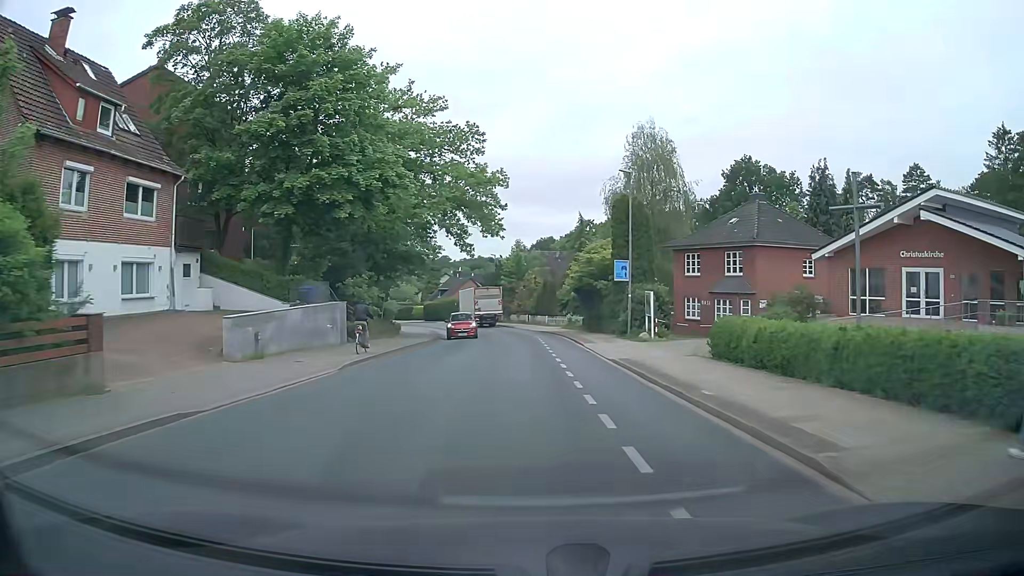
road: tertiary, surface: asphalt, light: Day
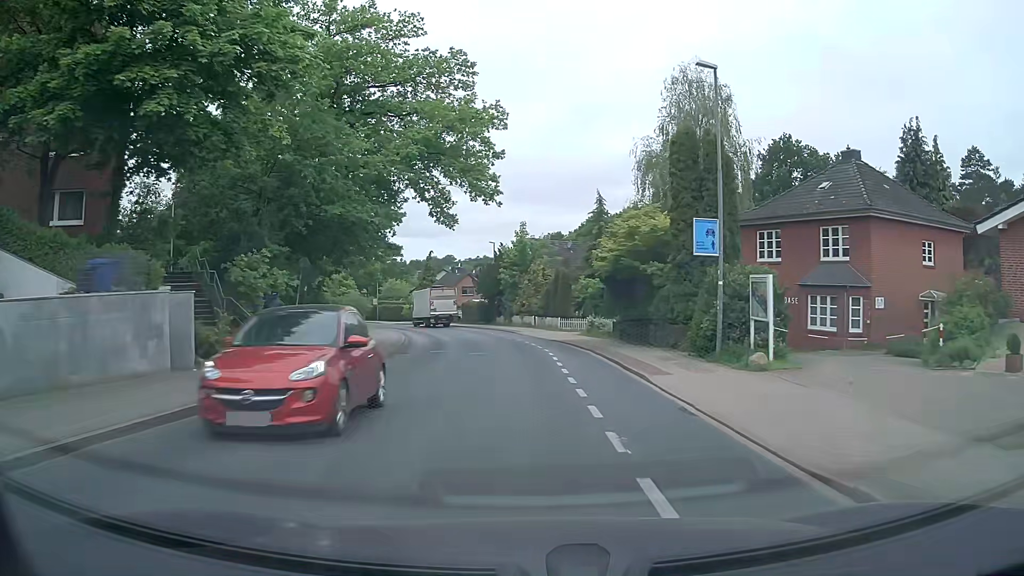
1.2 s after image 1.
(-0.3, +14.1) m; -1°
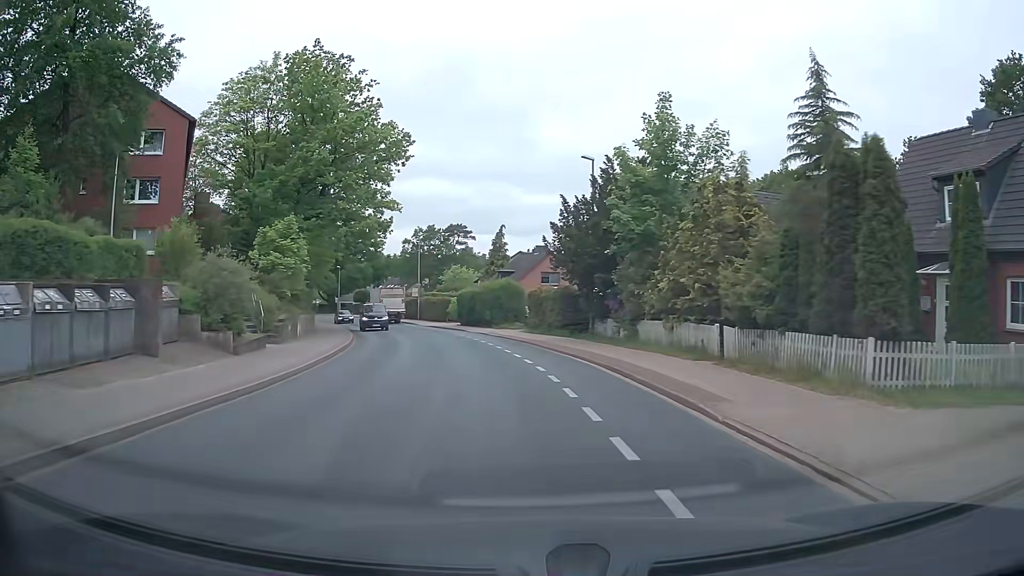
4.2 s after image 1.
(-1.5, +34.7) m; -7°
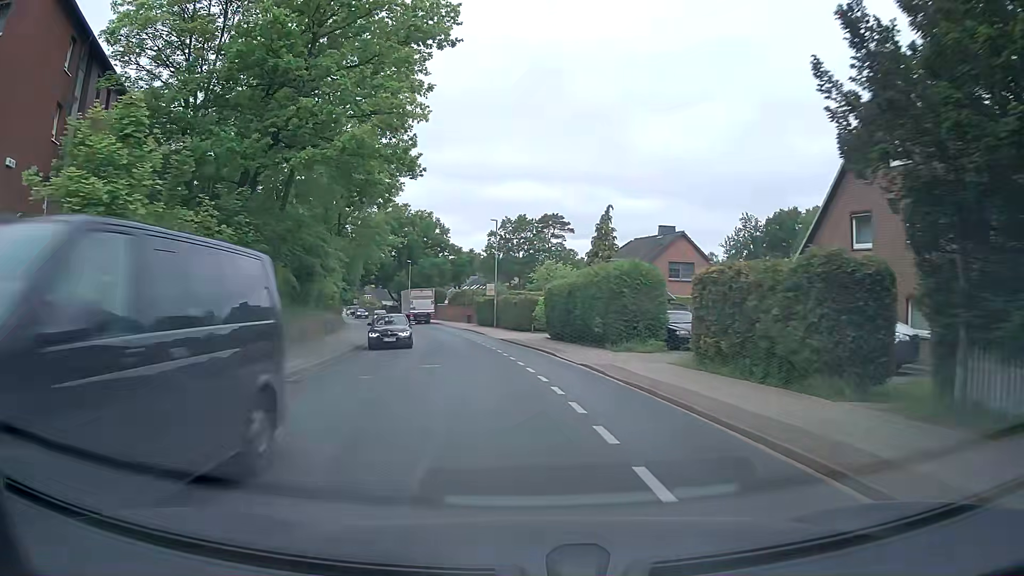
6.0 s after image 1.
(-1.6, +20.6) m; -9°
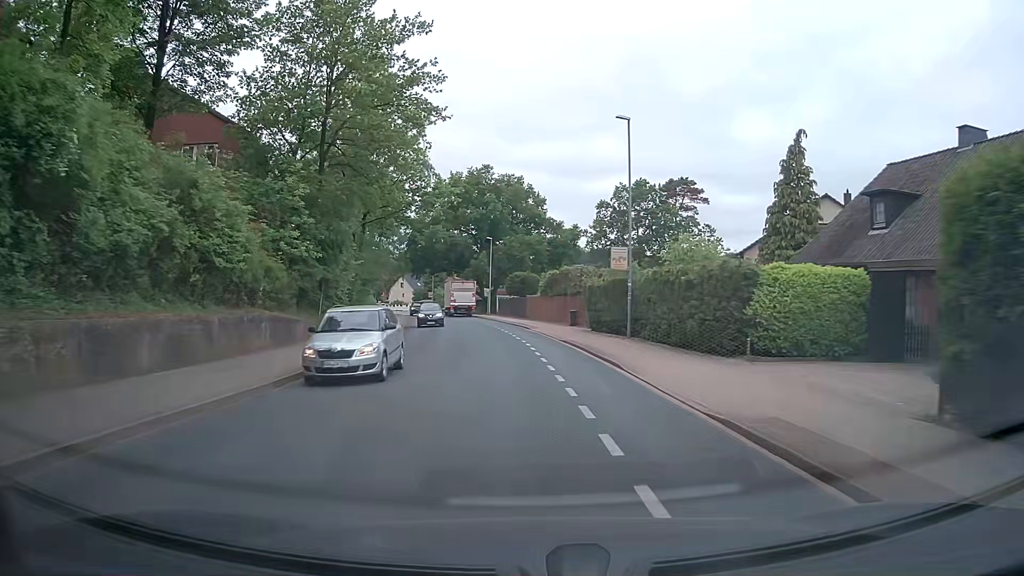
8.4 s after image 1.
(-2.4, +28.5) m; -9°
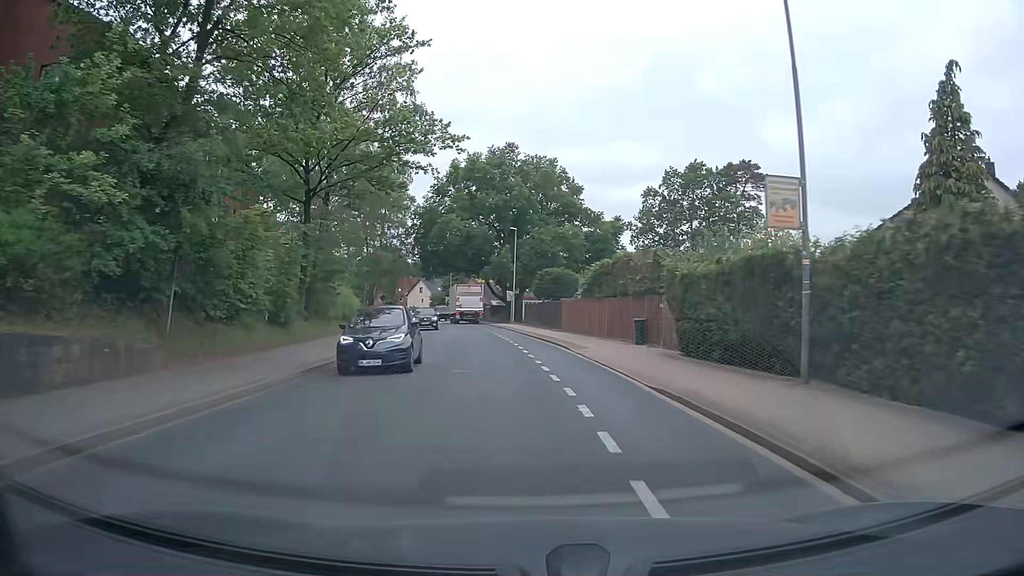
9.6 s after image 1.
(-0.4, +14.9) m; -2°
(0, +10) (-1, +20) (-2, +30) (-3, +40) (-4, +50) (-6, +60) (-8, +69) (-10, +79) (-13, +89) (-16, +98) m
